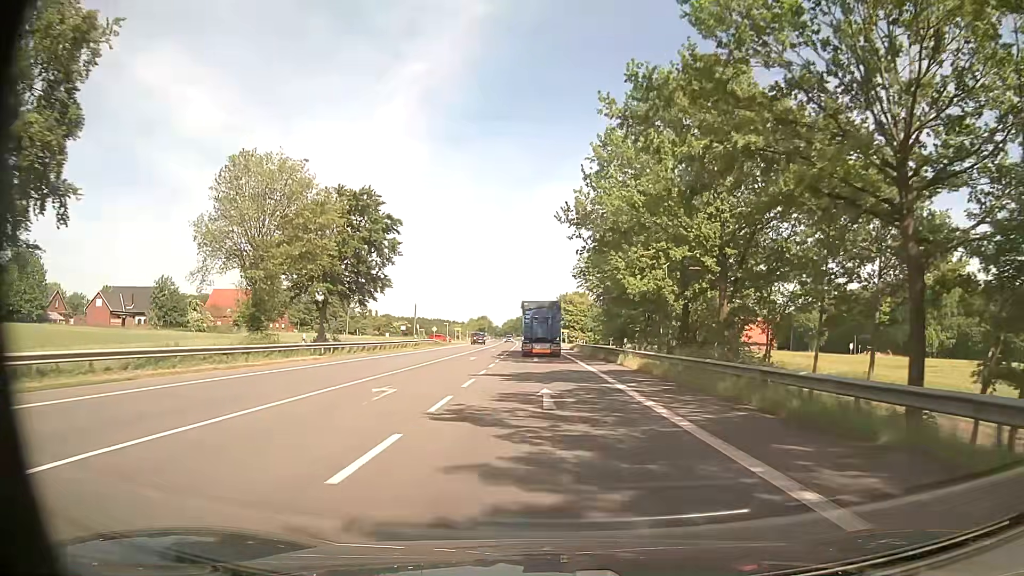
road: secondary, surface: asphalt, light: Day
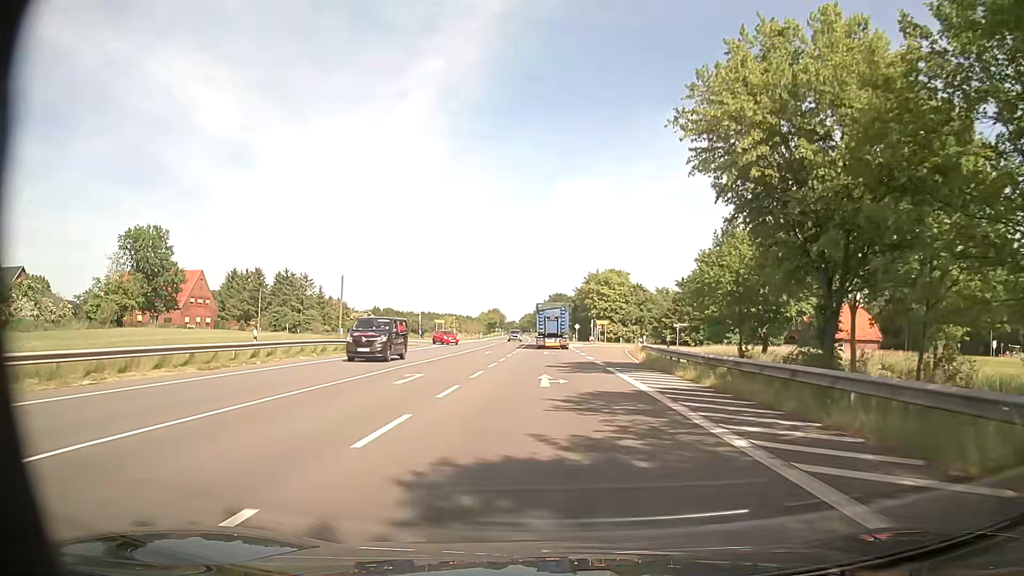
(-0.5, +45.8) m; -1°
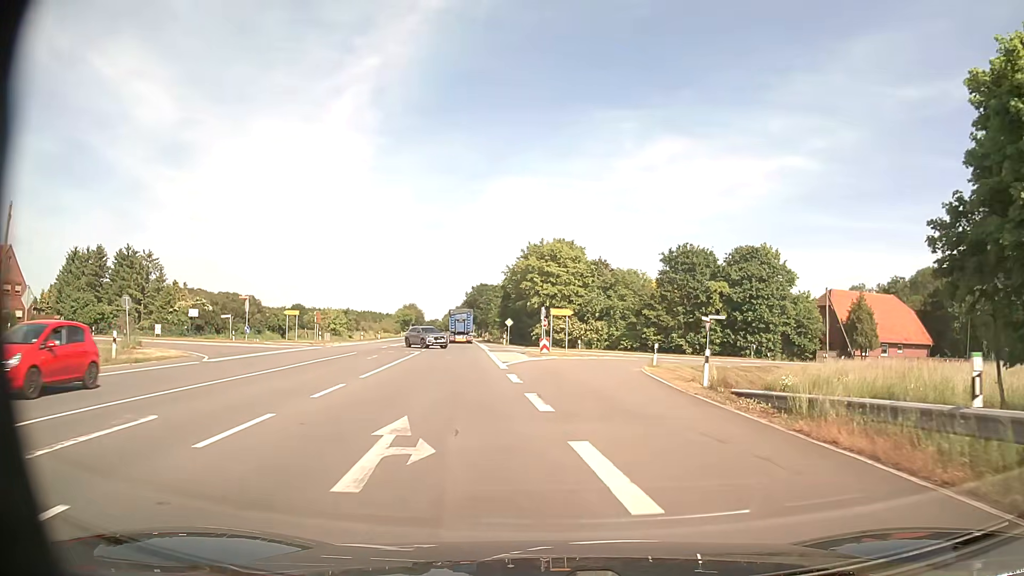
(+0.8, +35.7) m; +6°
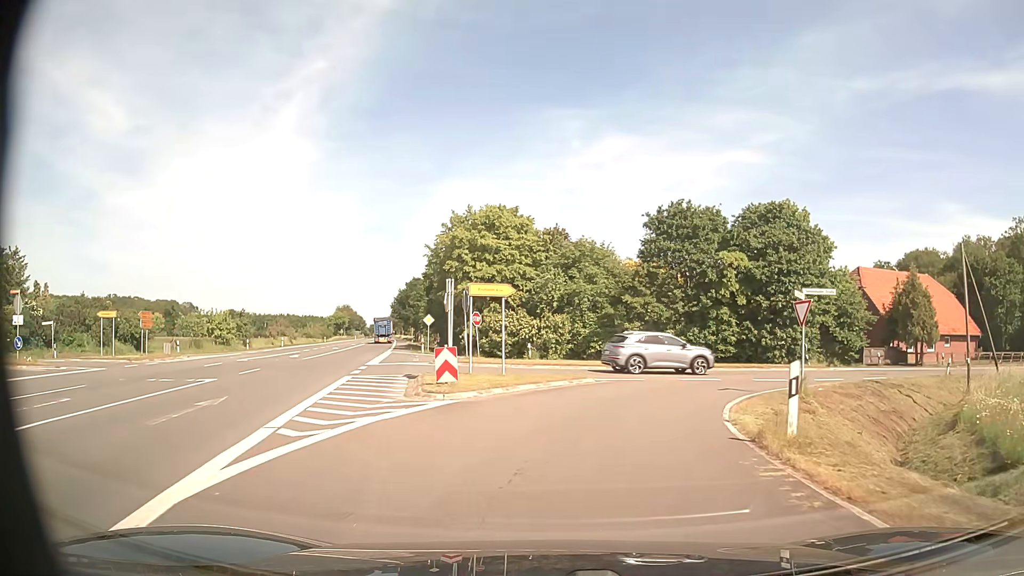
(+1.0, +20.9) m; +5°
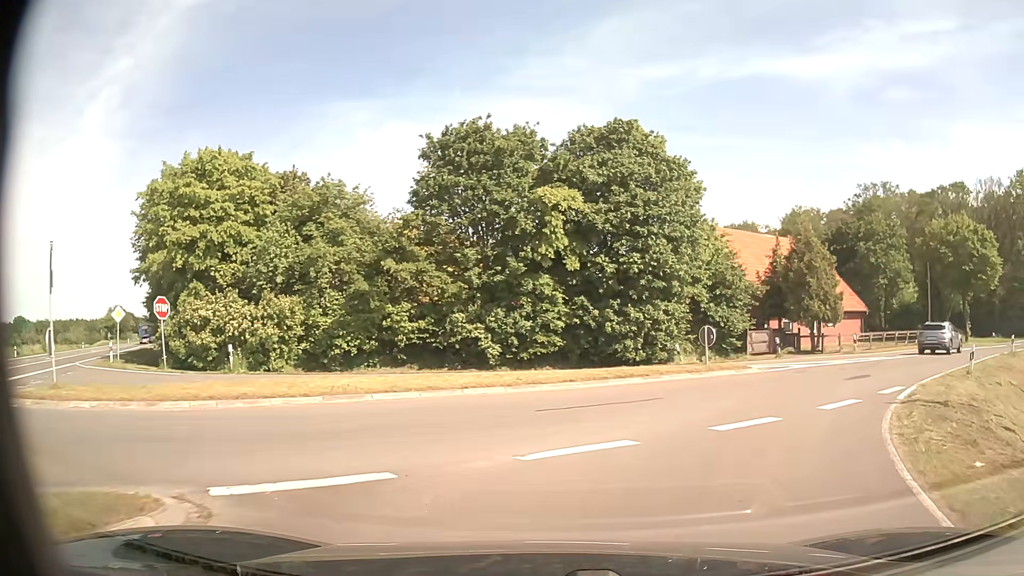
(+2.0, +16.2) m; +18°
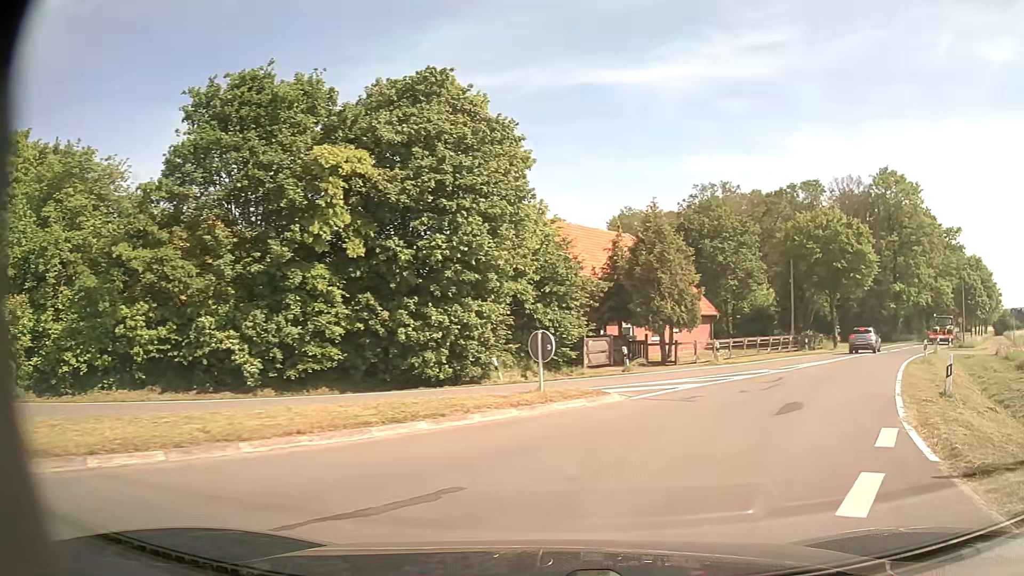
(+0.9, +7.4) m; +15°
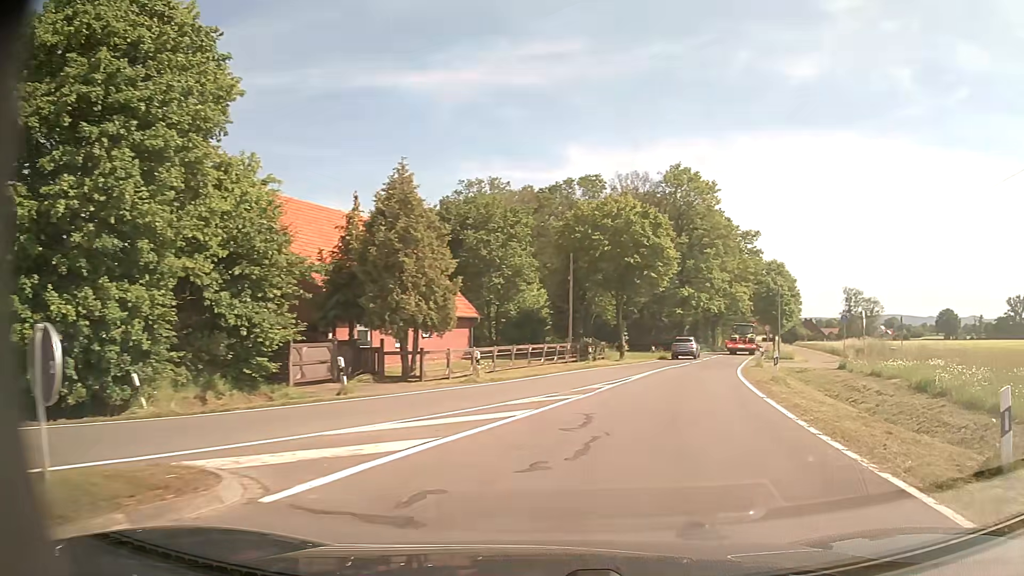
(+1.5, +8.5) m; +20°
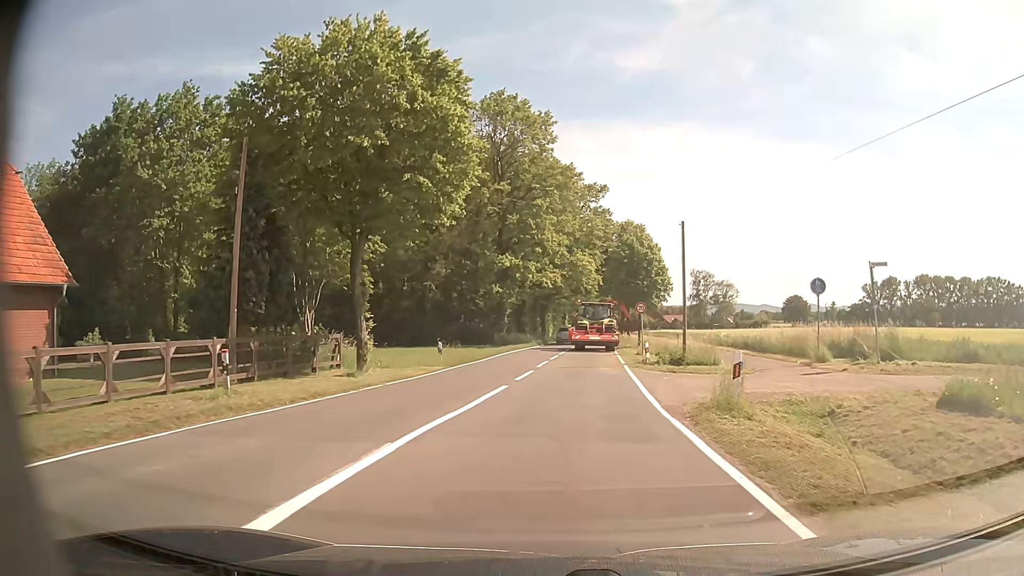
(+4.9, +23.3) m; +16°
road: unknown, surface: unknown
(0, +10) (+1, +20) (0, +30) (-1, +40) (0, +50) (+1, +60) (+3, +70) (+4, +79) (+6, +89) (+7, +99) m
